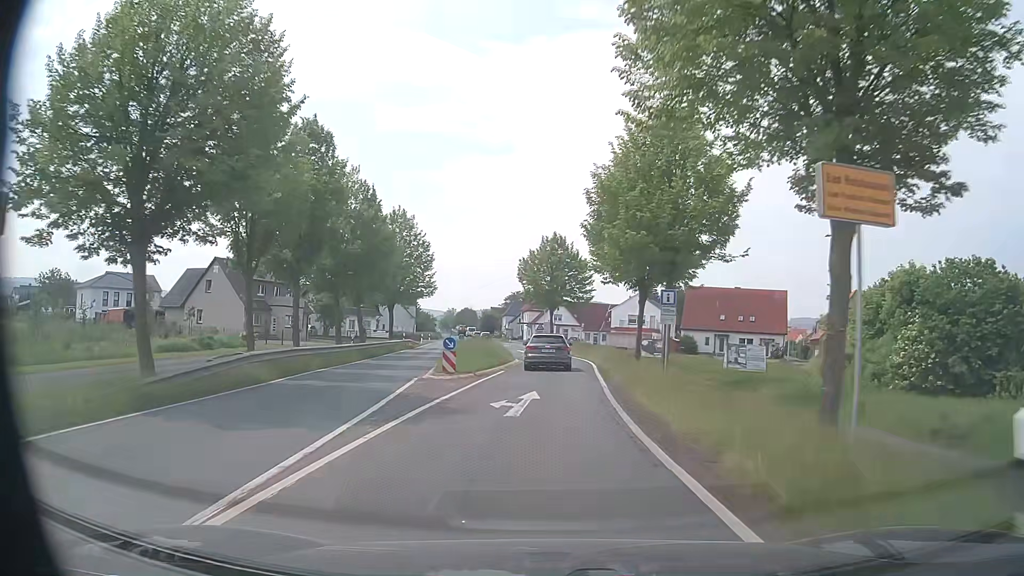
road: primary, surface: asphalt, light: Day
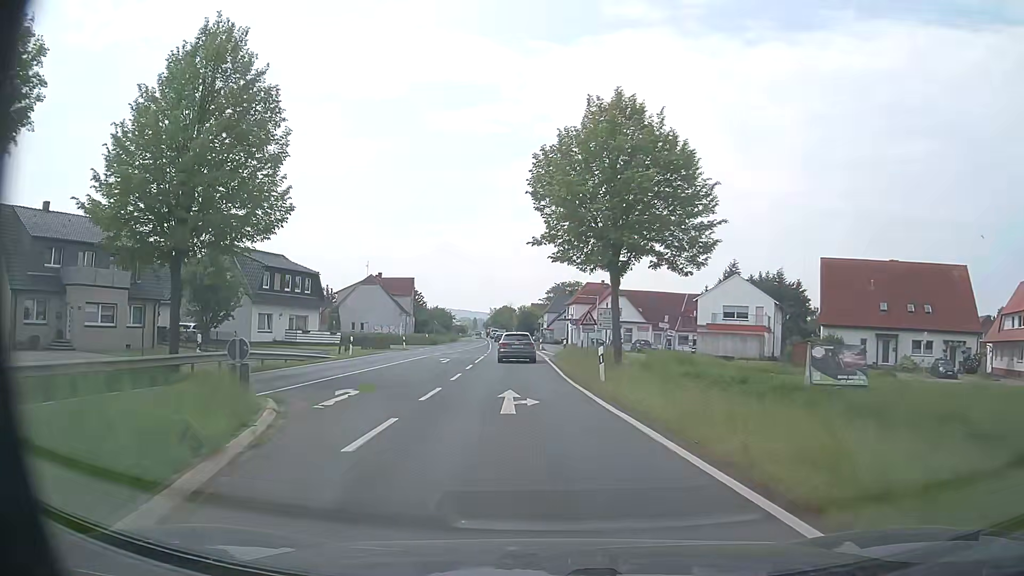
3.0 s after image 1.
(-0.1, +39.2) m; -5°
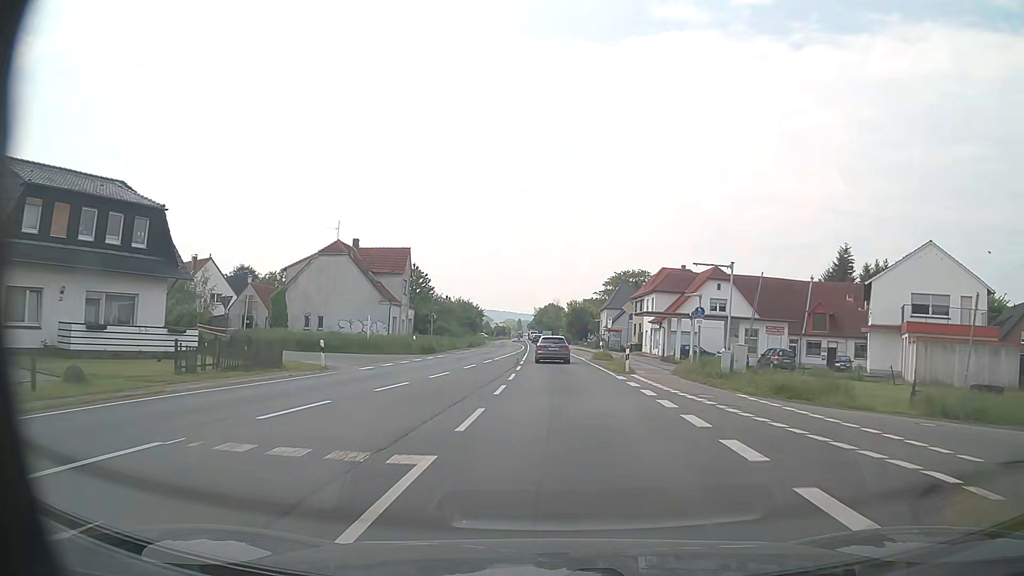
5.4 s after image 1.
(-1.8, +32.4) m; -4°
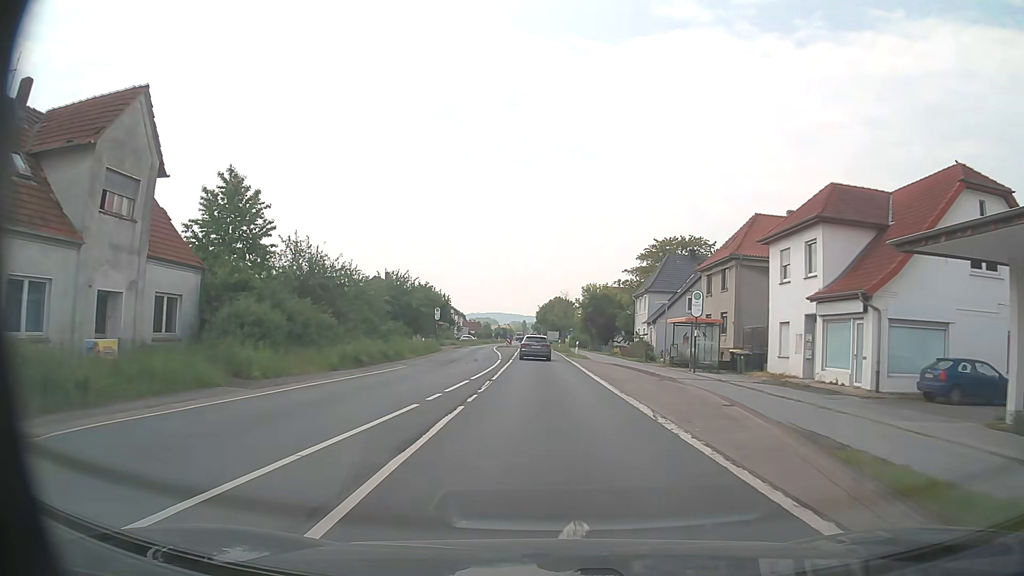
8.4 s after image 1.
(+0.2, +41.1) m; -1°
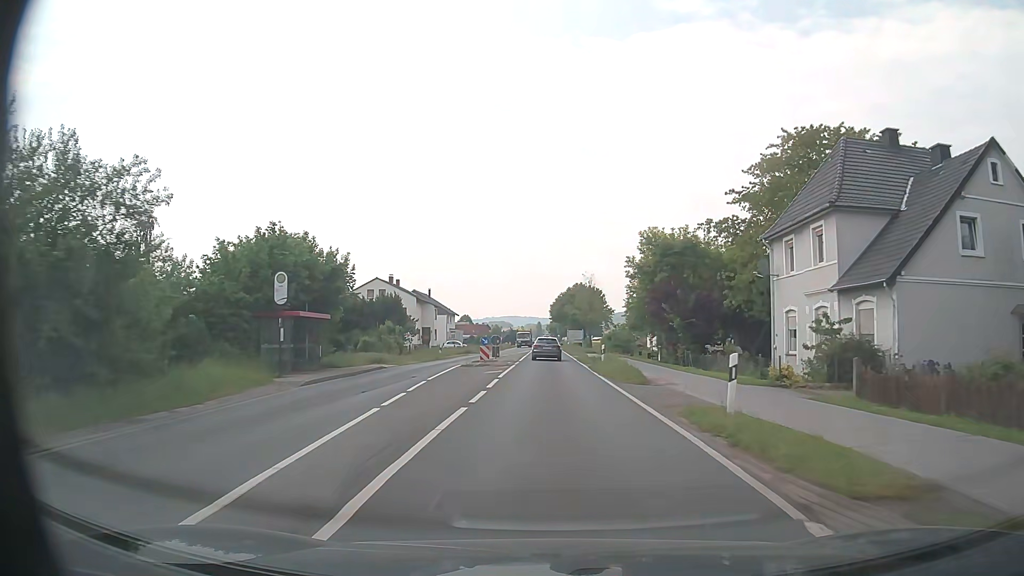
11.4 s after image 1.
(-0.4, +41.0) m; -1°
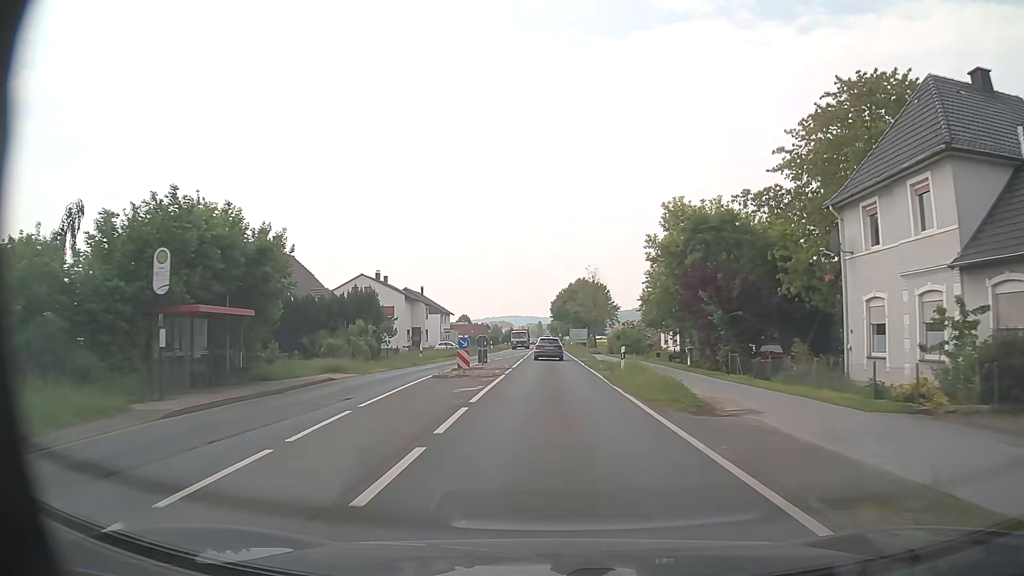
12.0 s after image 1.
(0.0, +8.2) m; 0°
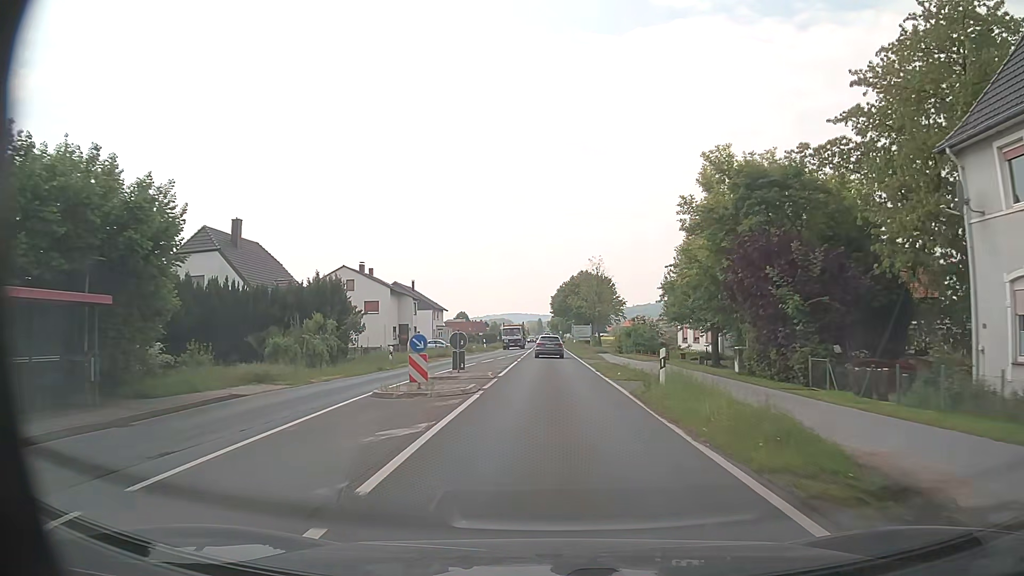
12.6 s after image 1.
(0.0, +8.2) m; 0°
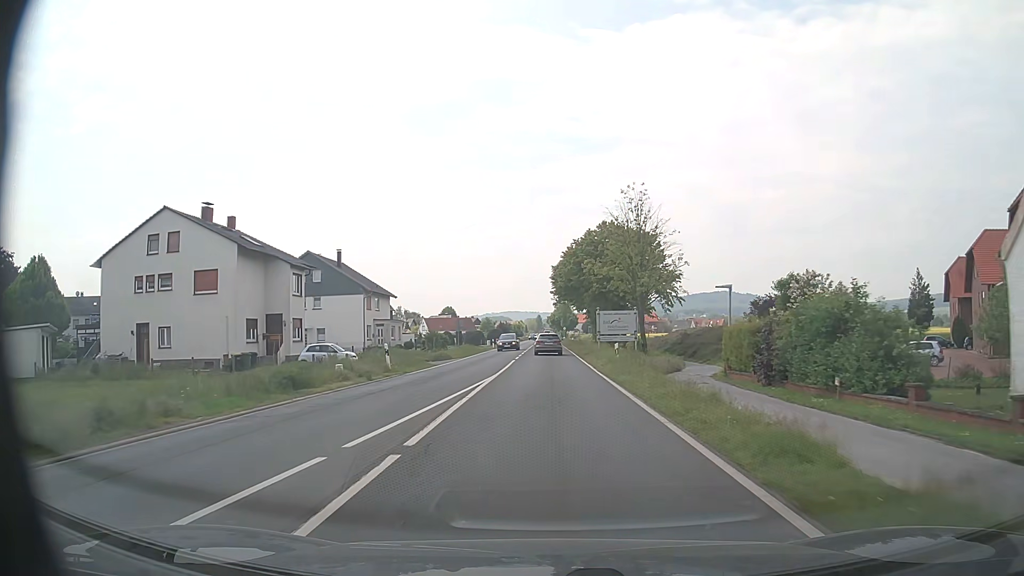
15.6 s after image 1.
(-0.1, +41.2) m; 0°
(0, +10) (0, +20) (0, +30) (0, +40) (0, +50) (0, +60) (0, +70) (0, +80) (0, +90) (0, +100) m
